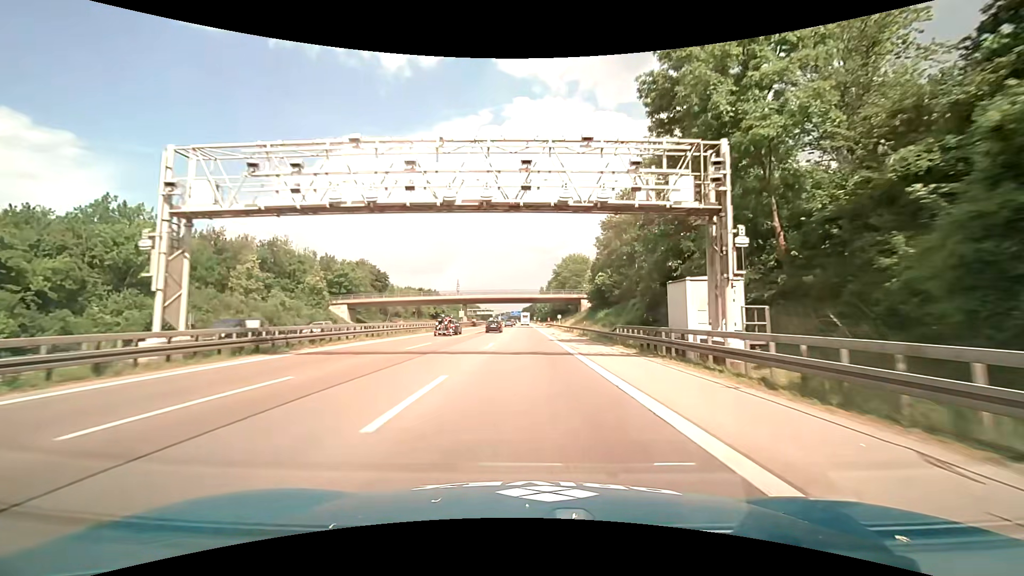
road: motorway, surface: asphalt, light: Day
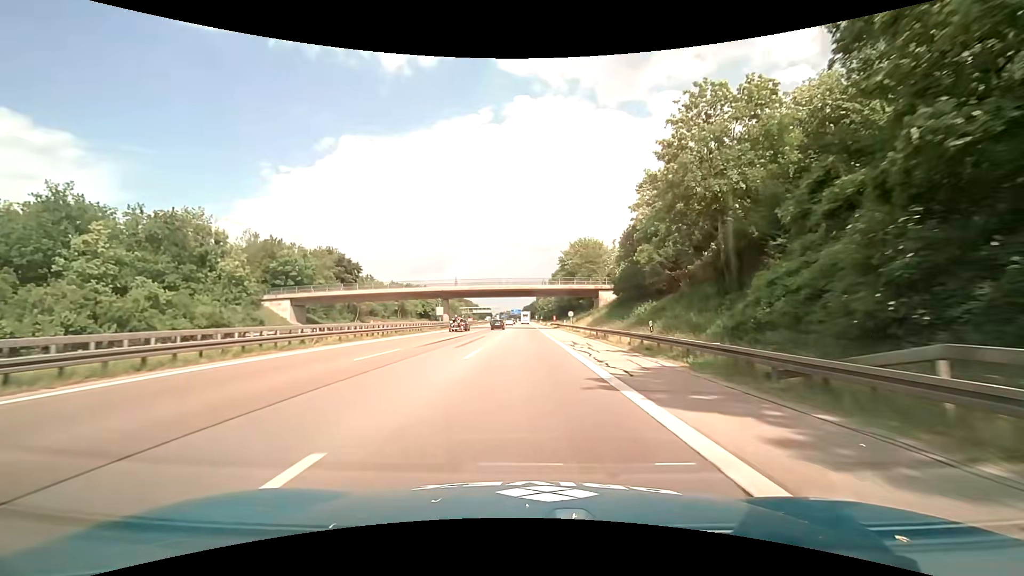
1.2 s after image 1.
(-0.1, +25.0) m; -1°
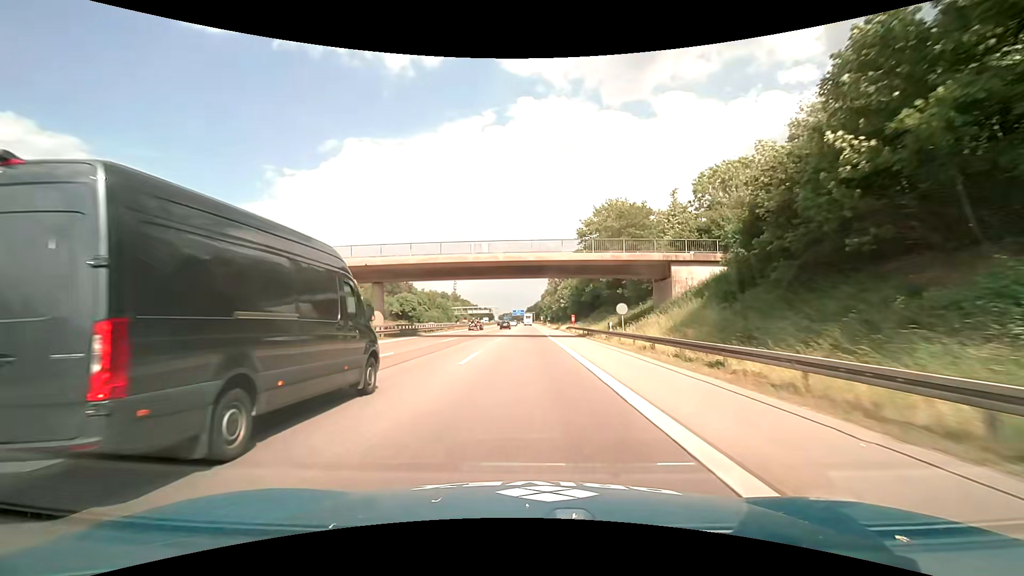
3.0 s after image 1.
(+0.3, +37.4) m; 0°
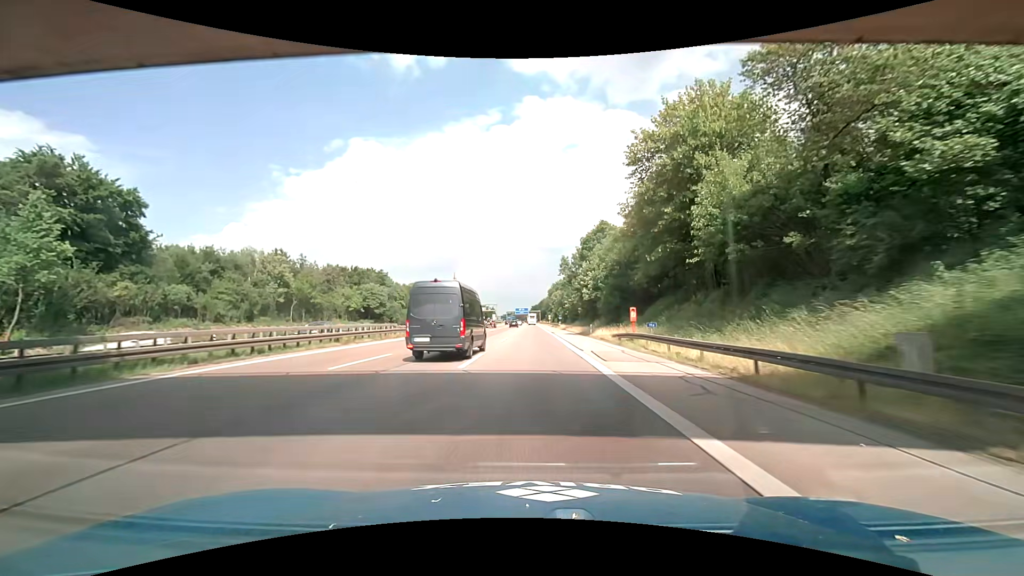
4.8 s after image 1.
(-0.1, +37.5) m; 0°
(0, +10) (0, +20) (0, +30) (0, +40) (0, +50) (0, +60) (0, +70) (0, +80) (0, +90) (+1, +100) m
